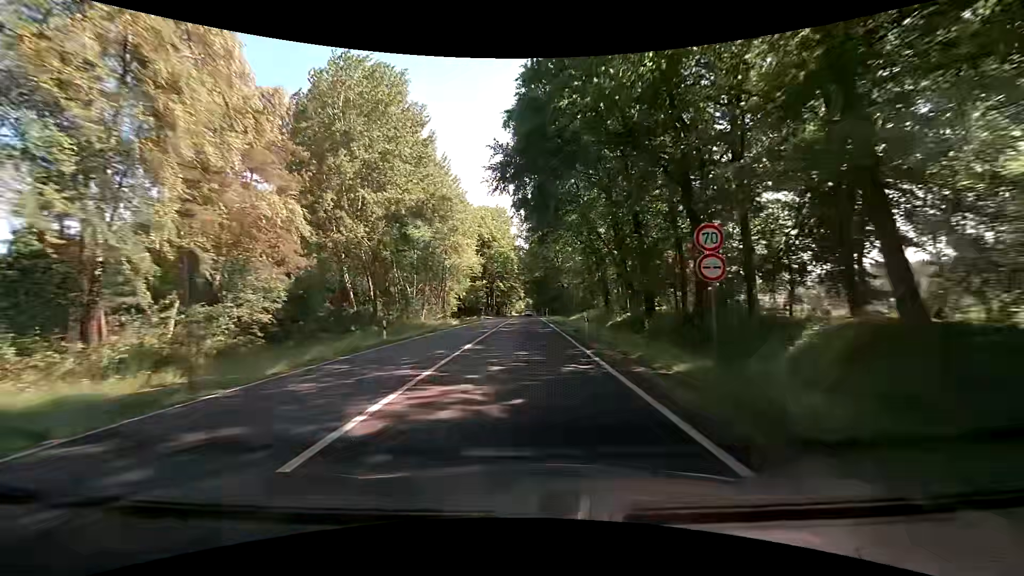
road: primary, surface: asphalt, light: Day
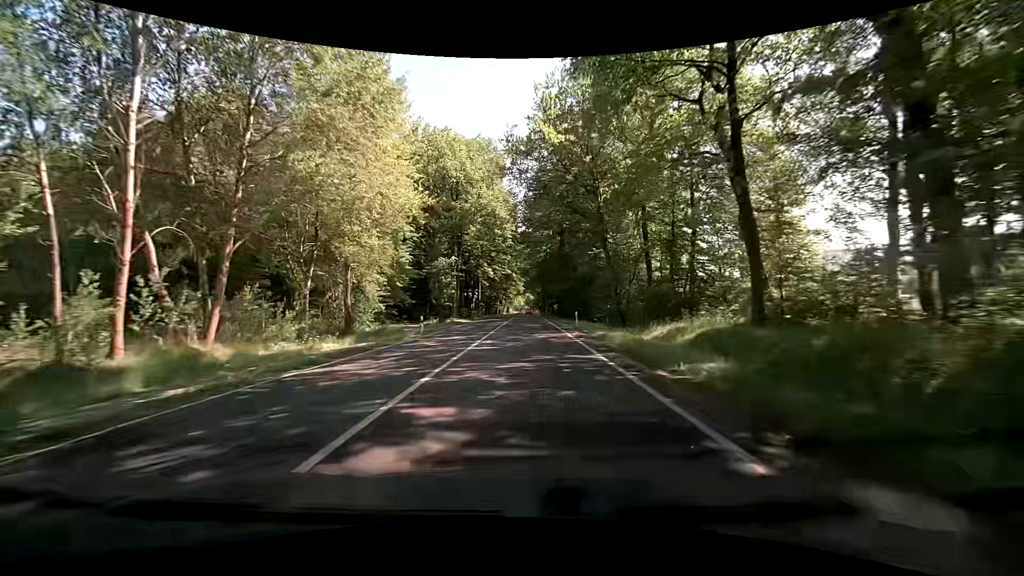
(+1.2, +43.5) m; +2°
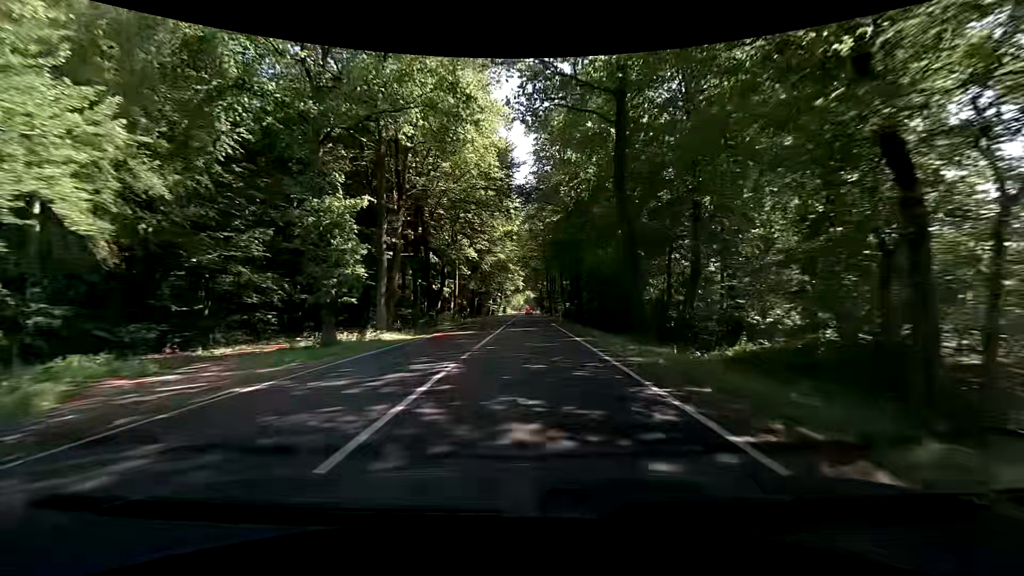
(-0.3, +32.3) m; -1°
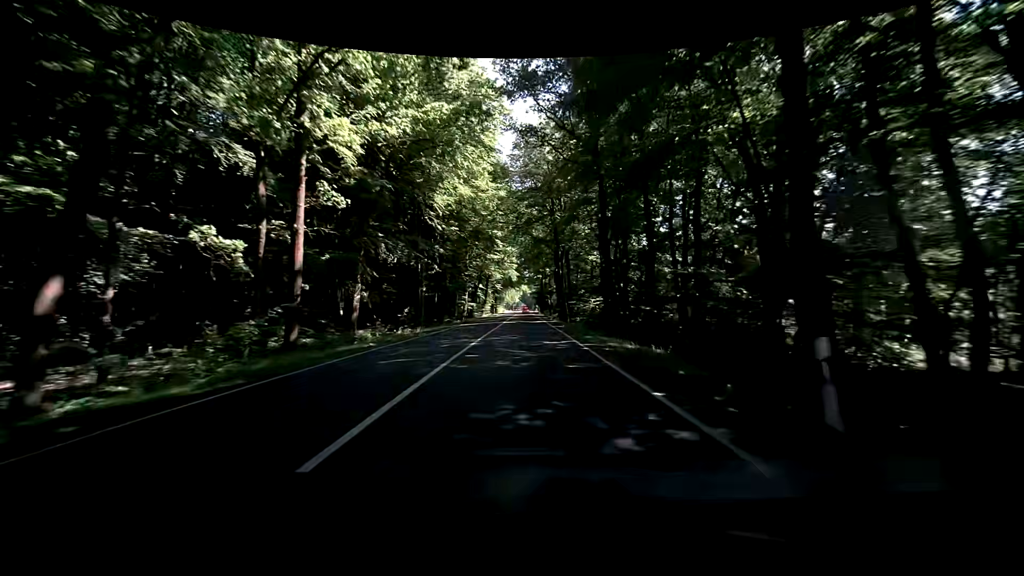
(+0.6, +43.5) m; +1°
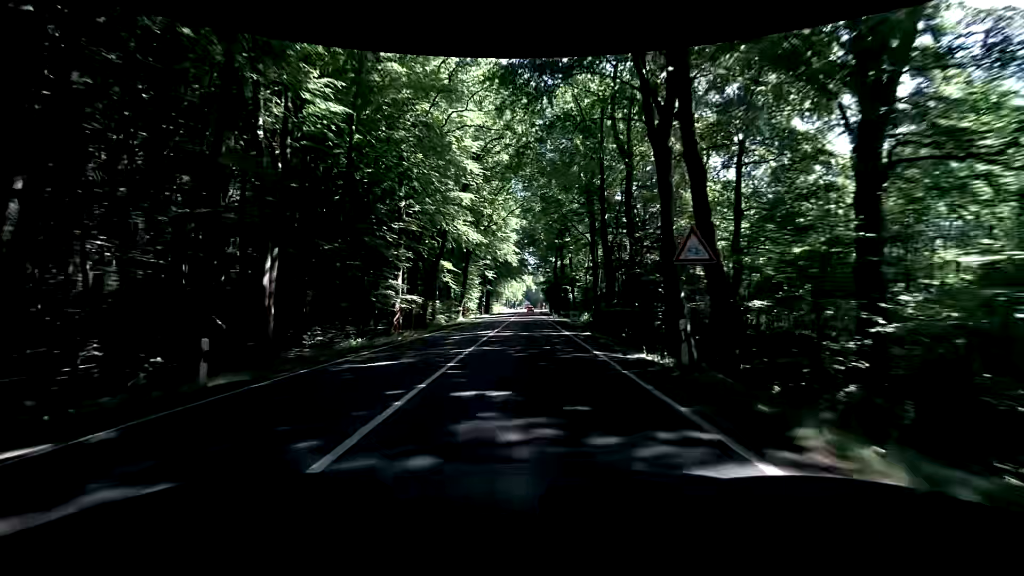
(-0.5, +43.3) m; -1°
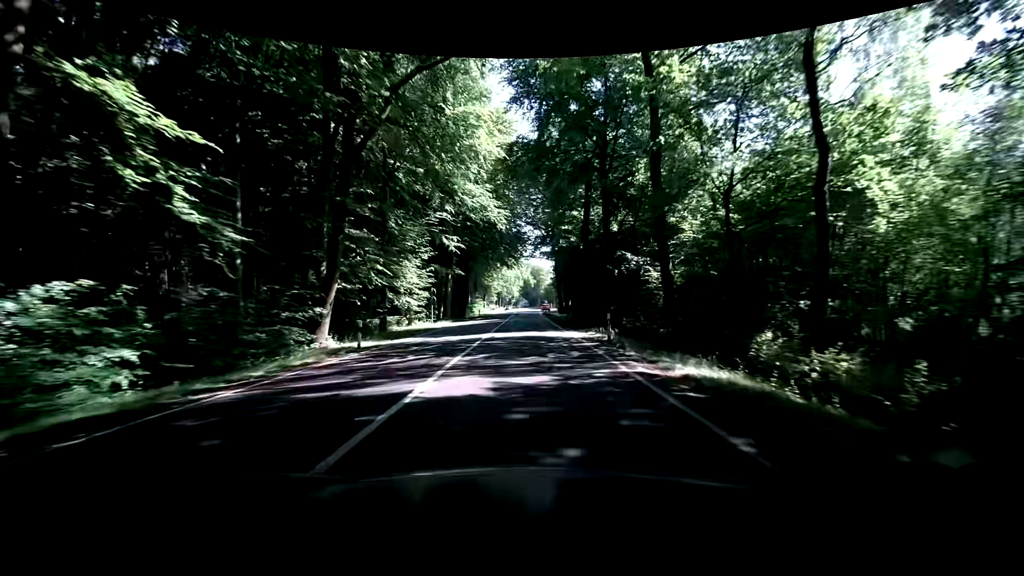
(-0.4, +42.8) m; 0°
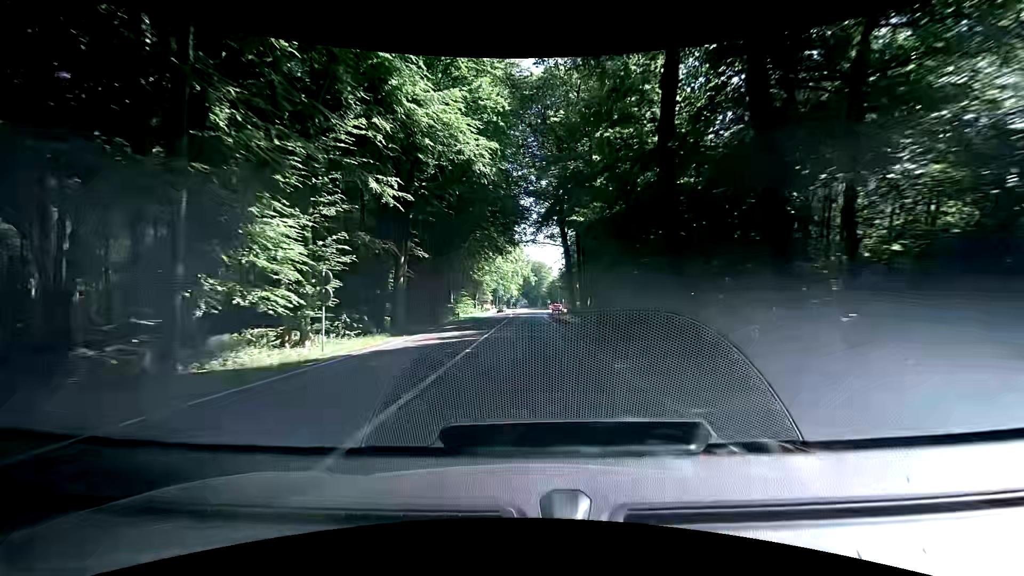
(-0.3, +21.2) m; 0°
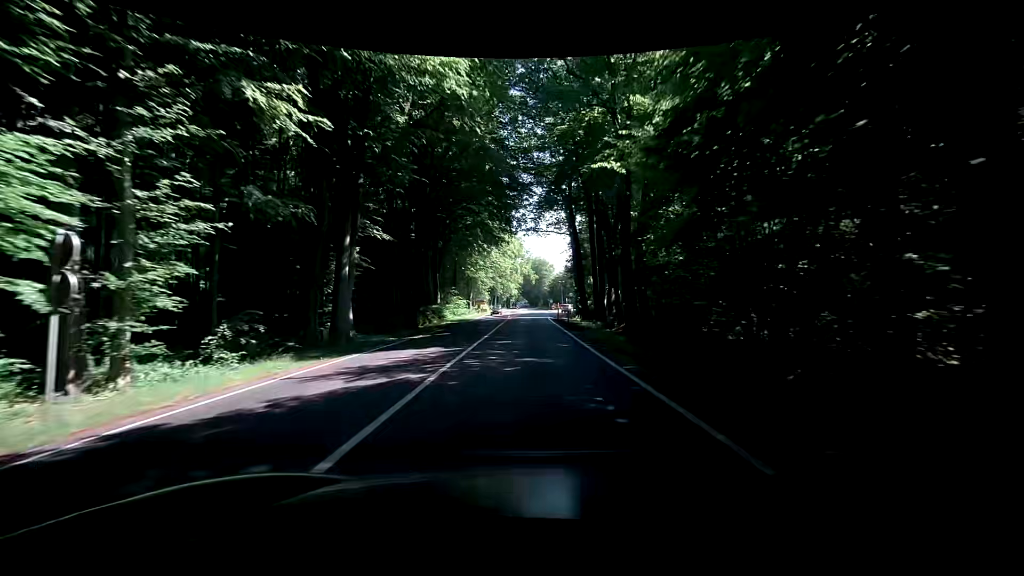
(-0.2, +10.5) m; 0°
(0, +10) (0, +20) (0, +30) (0, +40) (+1, +50) (+1, +60) (+1, +70) (+2, +80) (+2, +90) (+2, +100) m
